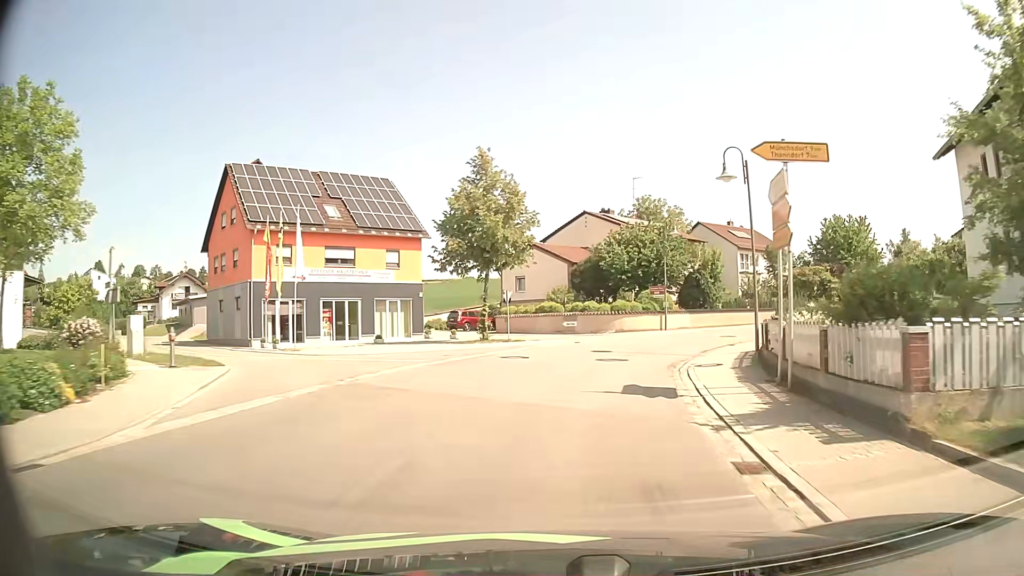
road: secondary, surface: asphalt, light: Day
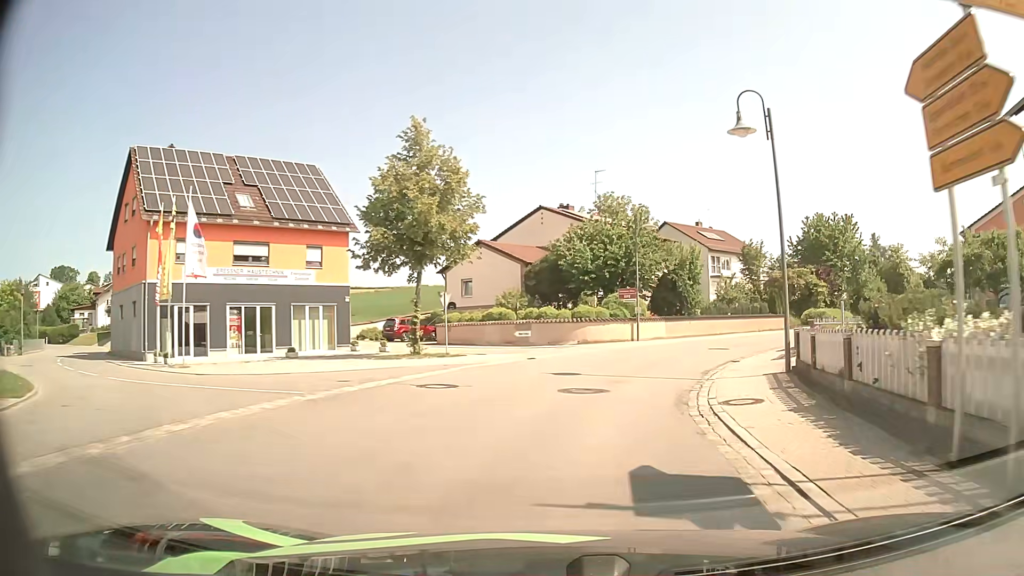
(+0.2, +7.0) m; +4°
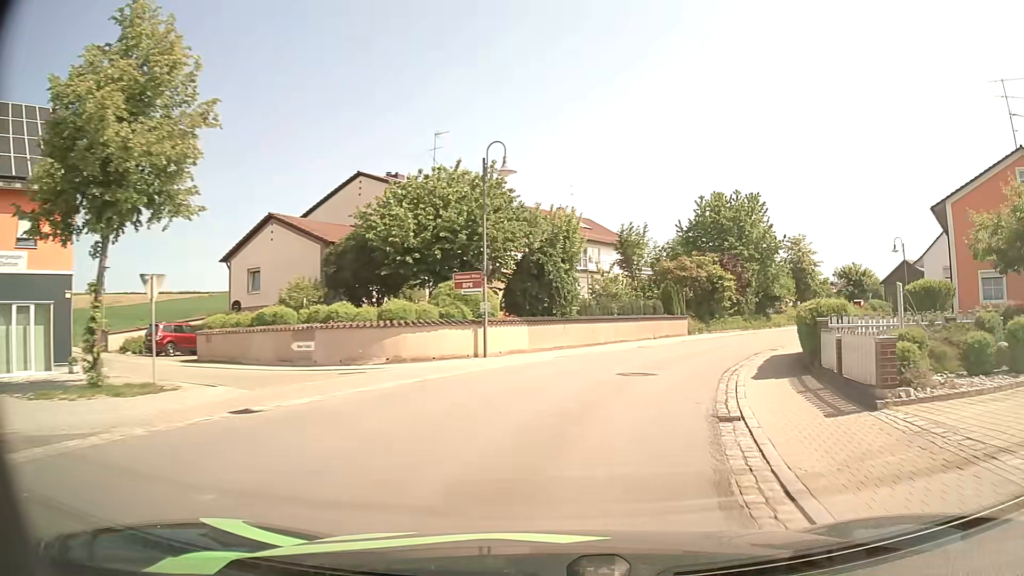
(+1.4, +13.4) m; +13°
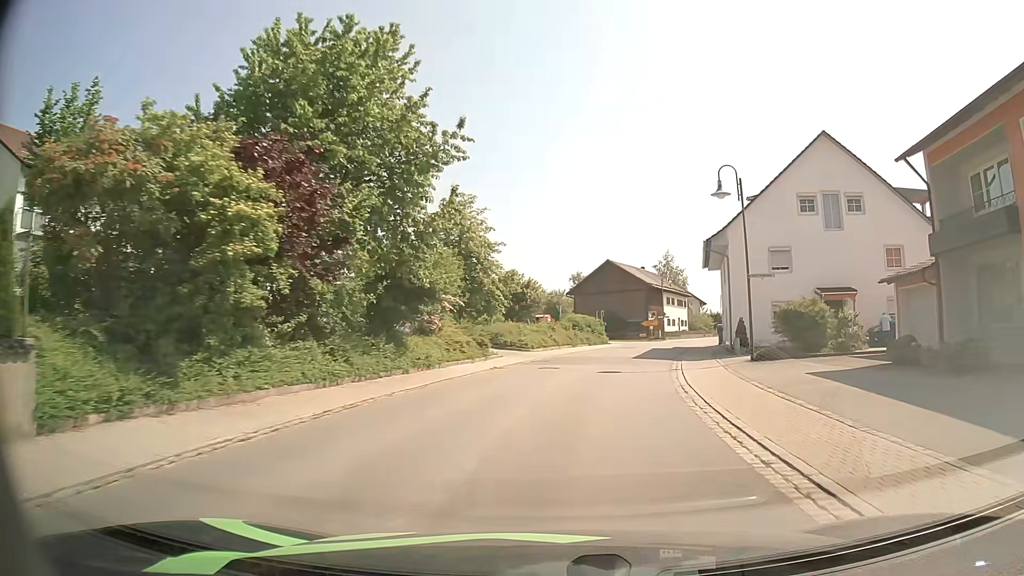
(+9.6, +32.2) m; +31°
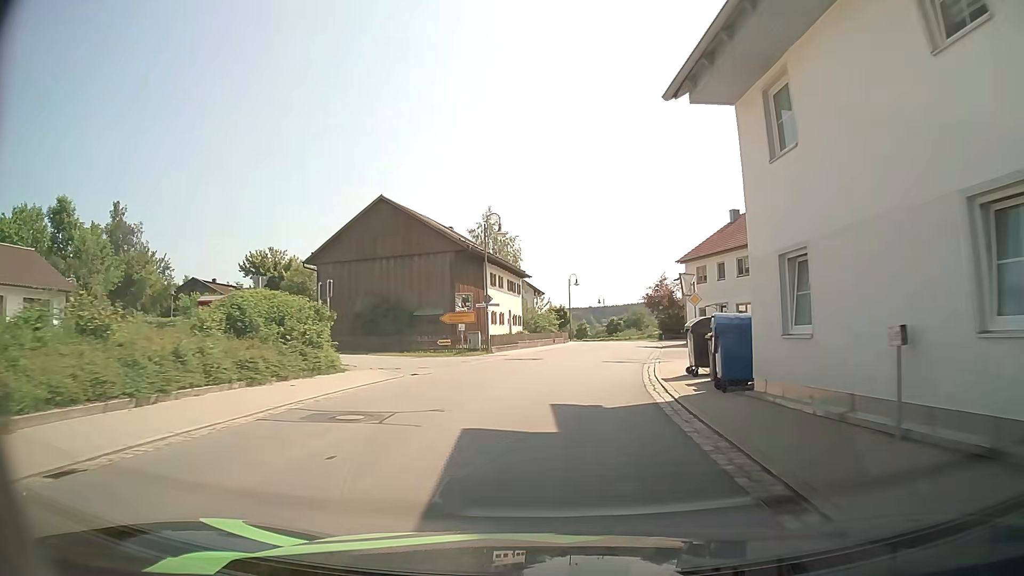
(+5.0, +35.8) m; +15°
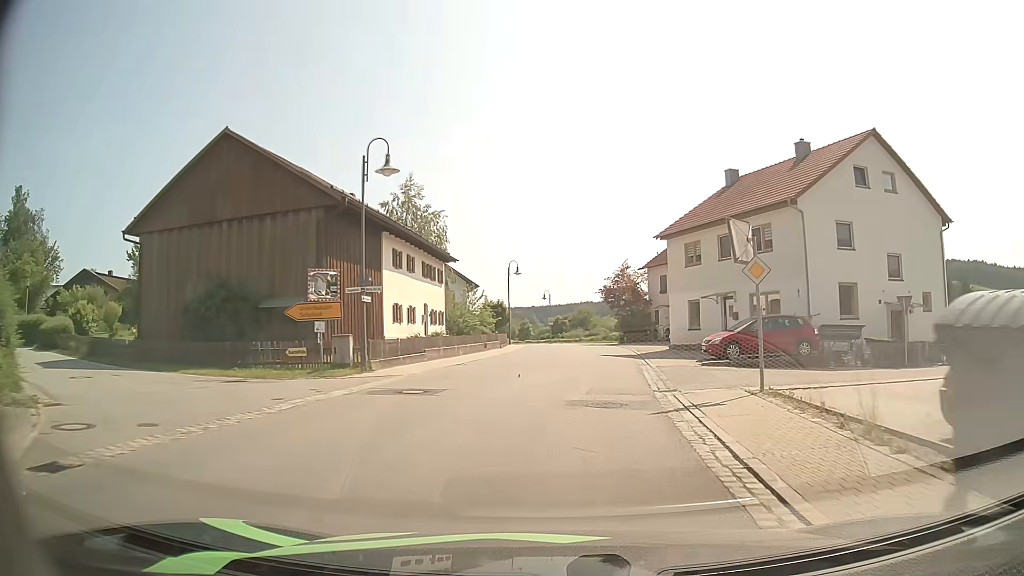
(+0.5, +13.9) m; +4°
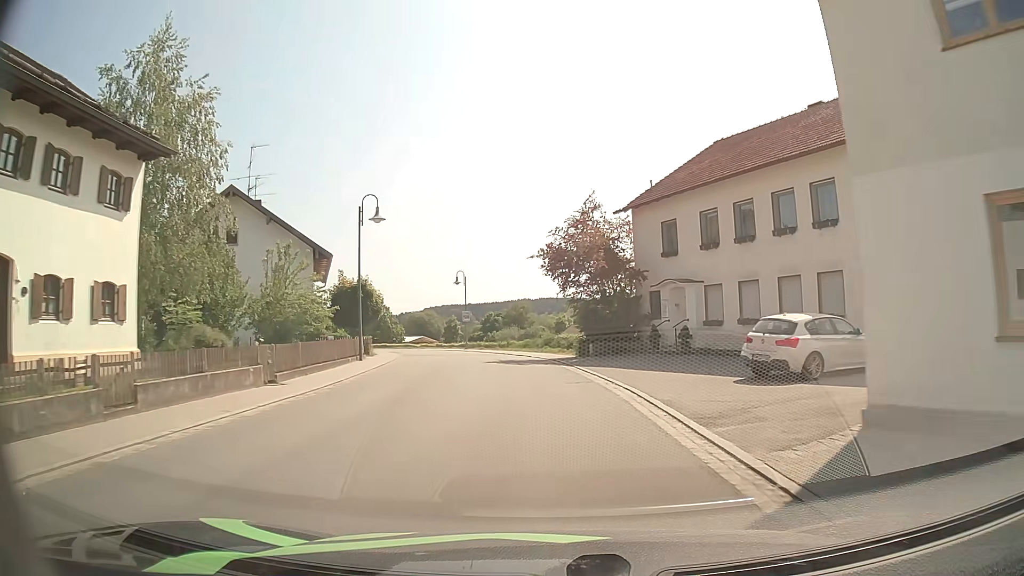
(+2.2, +28.5) m; +6°
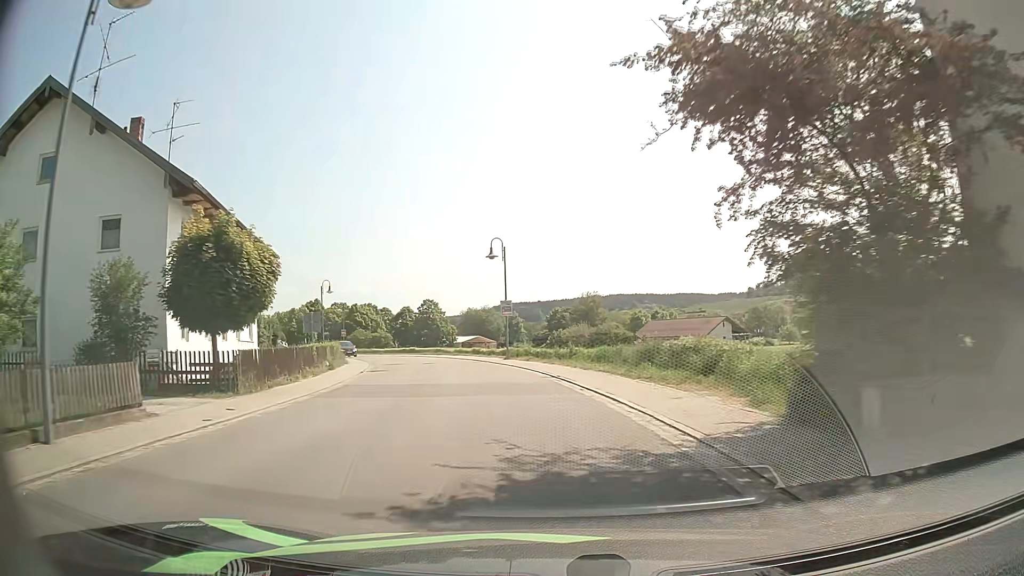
(-0.7, +21.7) m; -6°
(0, +10) (-1, +20) (-3, +30) (-5, +40) (-9, +49) (-13, +58) (-17, +67) (-23, +76) (-28, +84) (-34, +92) m
